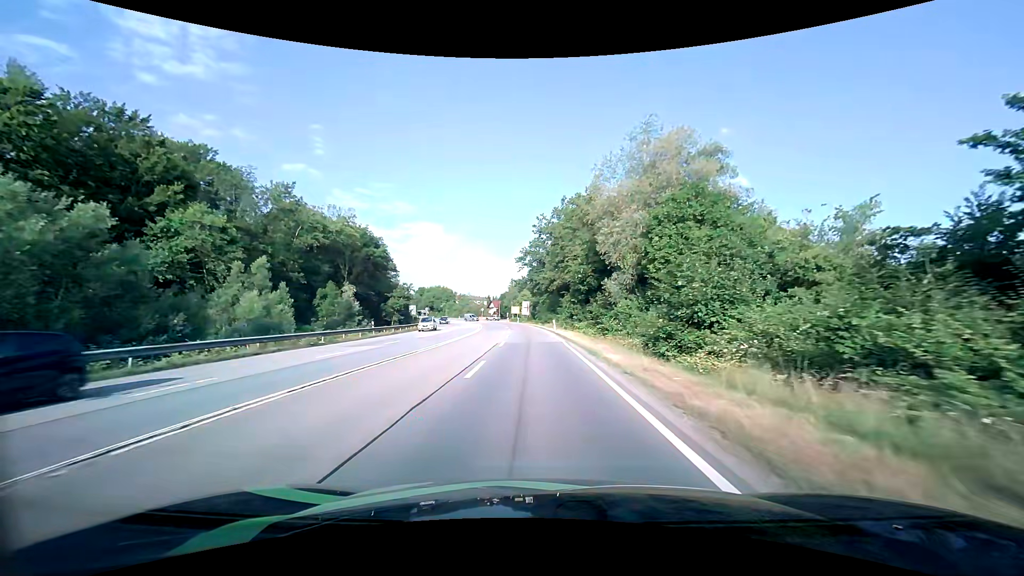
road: secondary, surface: asphalt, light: Day
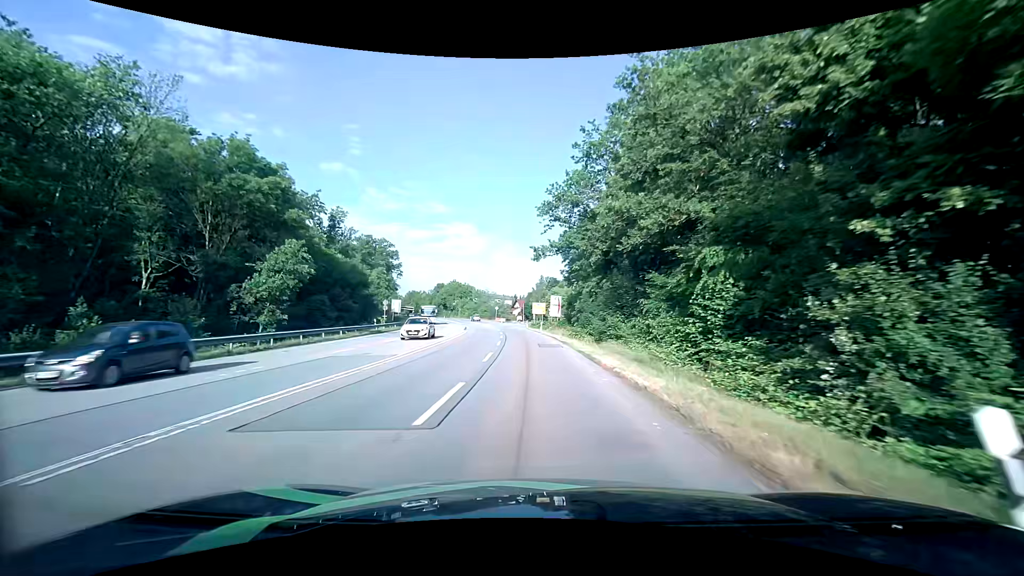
(-0.8, +42.3) m; -4°
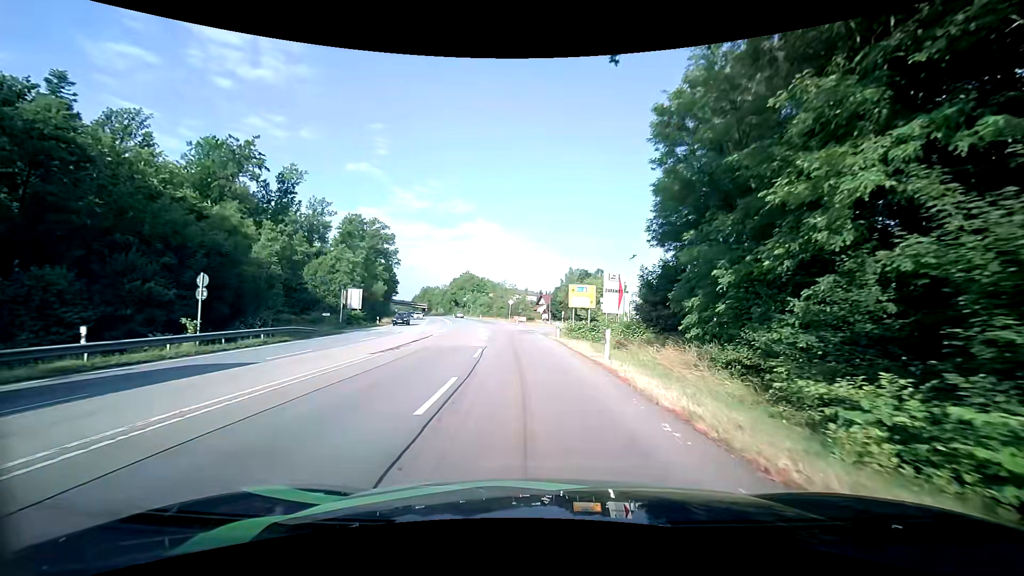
(-0.8, +35.5) m; -3°
(0, +10) (0, +20) (-1, +30) (-1, +40) (+4, +49) (+13, +52) (+22, +55) (+27, +63) (+25, +73) (+23, +83) m
